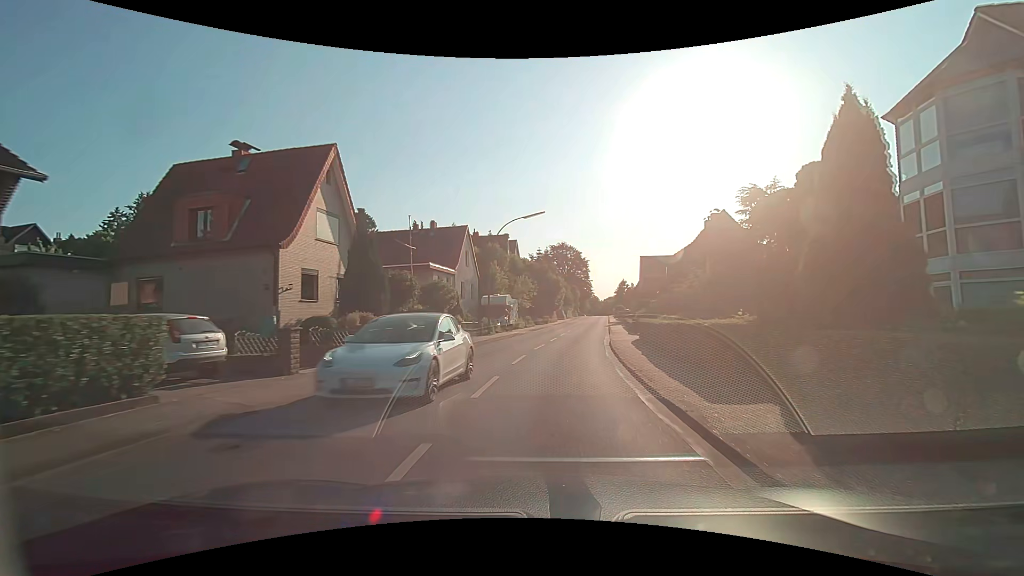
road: secondary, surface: asphalt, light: Day
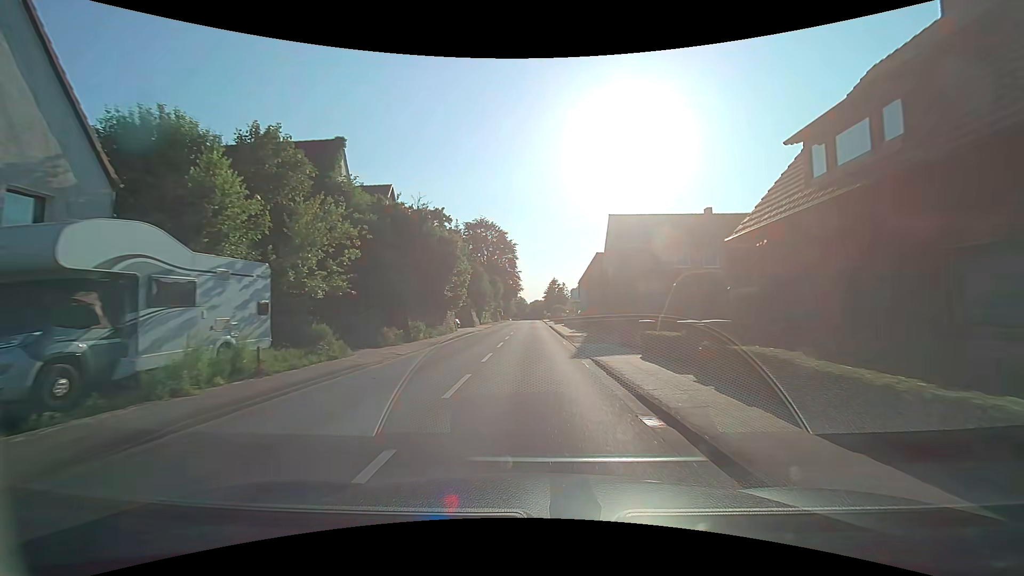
(+4.0, +36.2) m; +9°
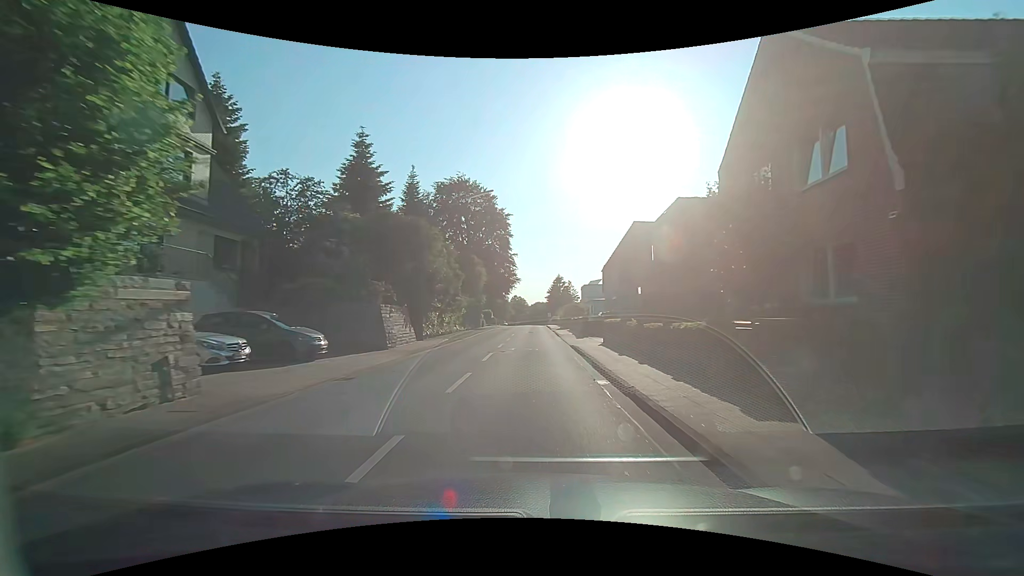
(+0.2, +29.4) m; 0°
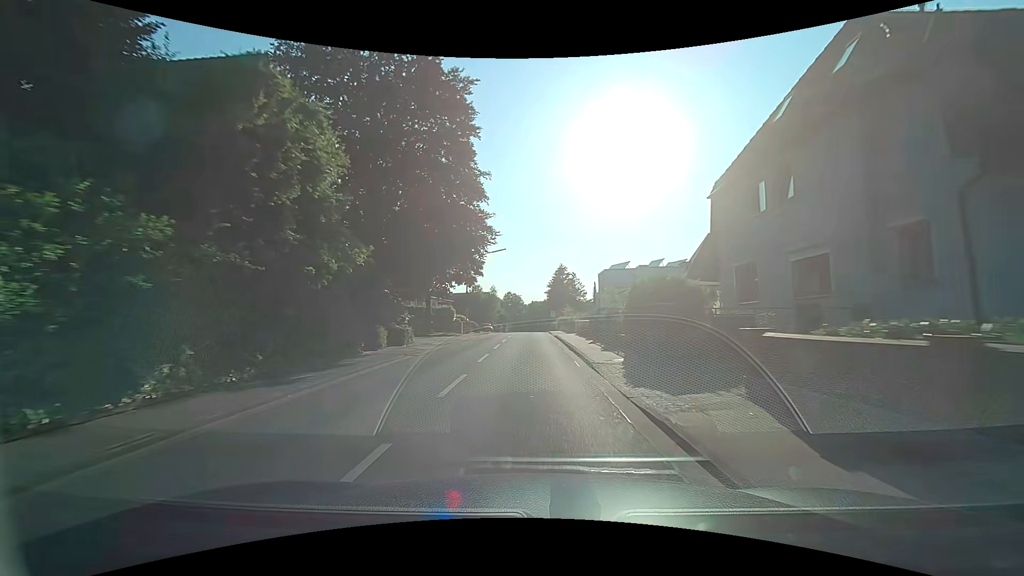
(+0.2, +36.4) m; 0°
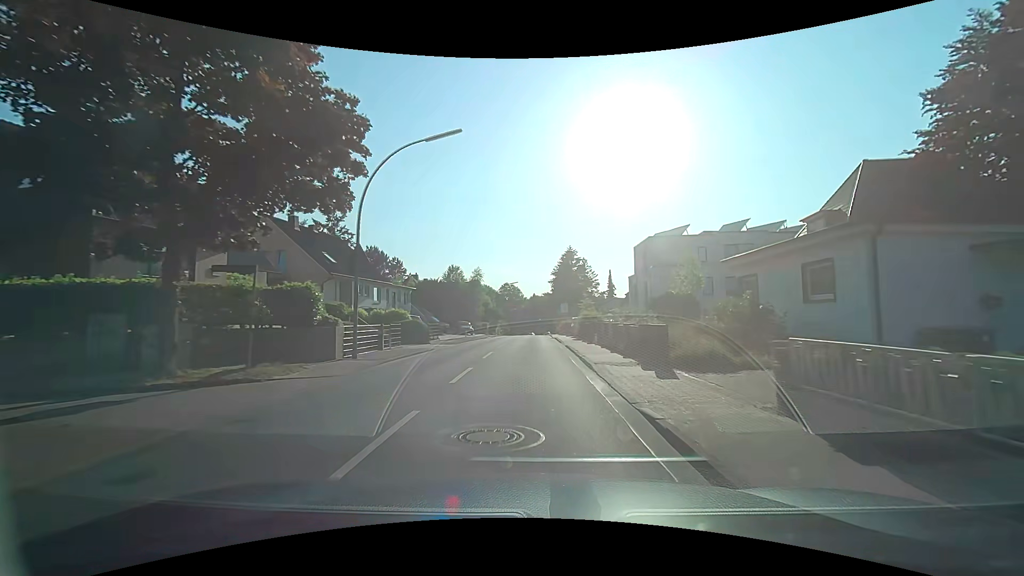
(+0.1, +28.7) m; 0°
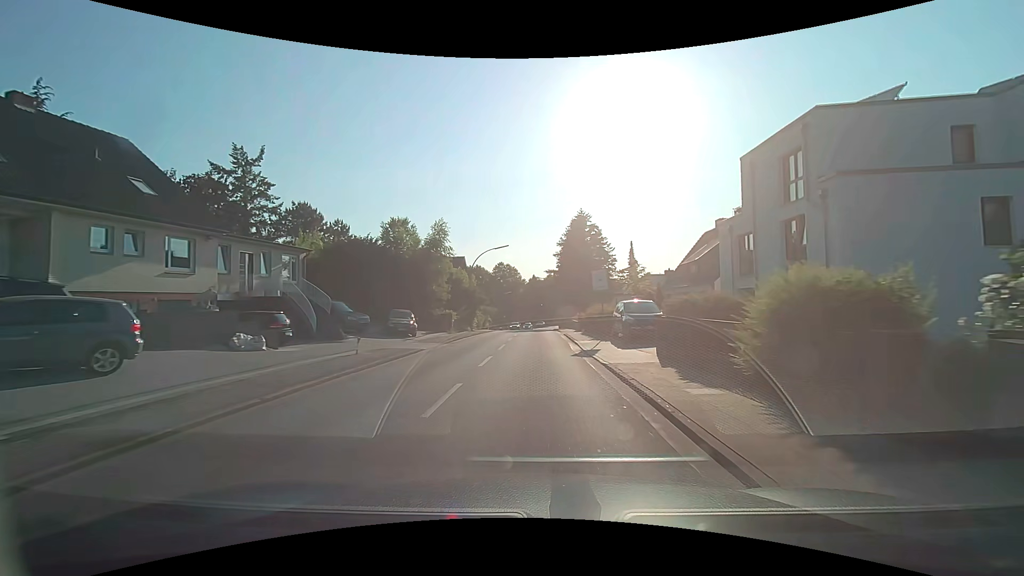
(0.0, +27.6) m; 0°
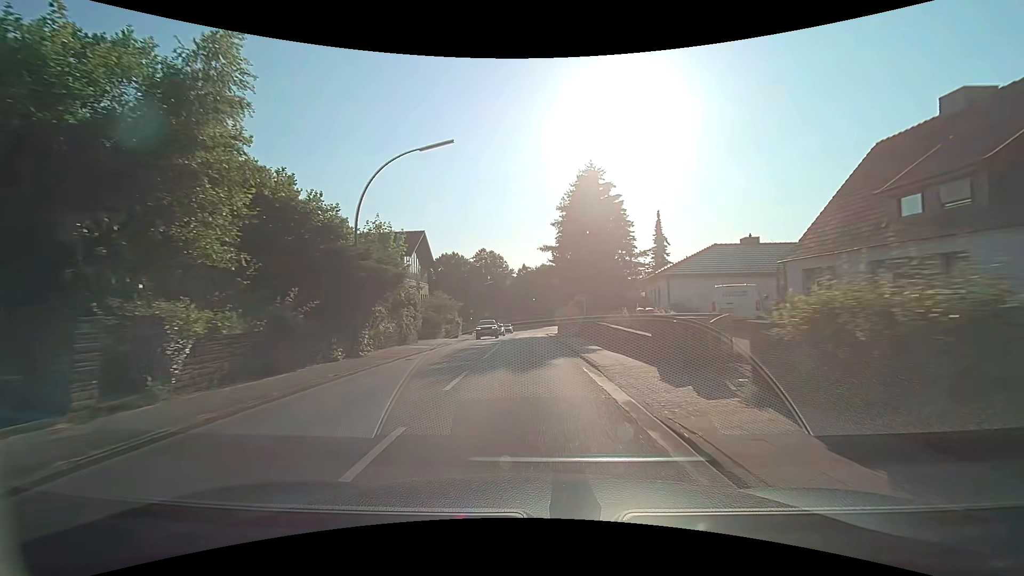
(+0.2, +27.5) m; +1°
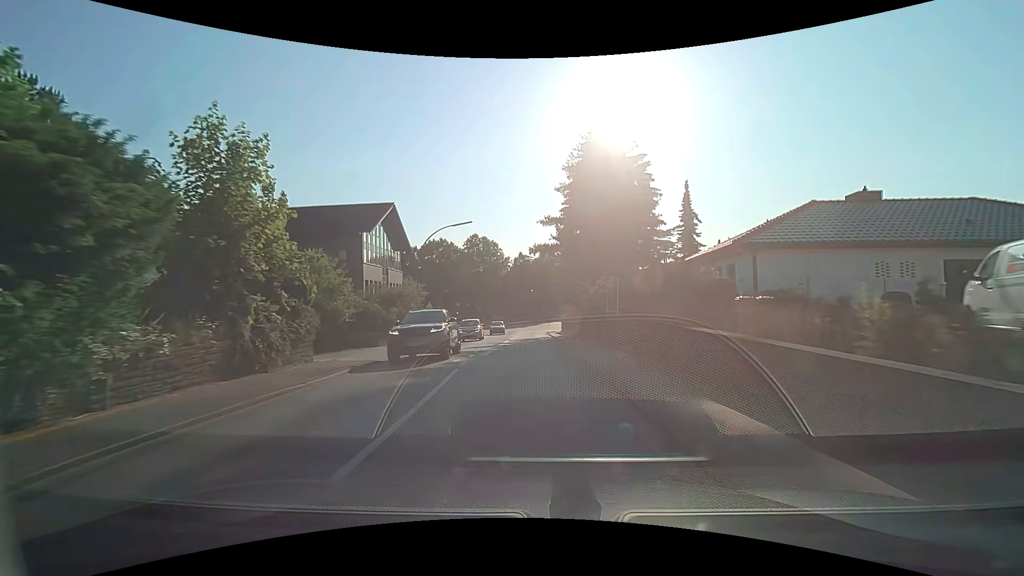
(0.0, +13.6) m; 0°
(0, +10) (0, +20) (-1, +30) (-2, +40) (-3, +50) (-3, +60) (-3, +70) (-2, +80) (-3, +90) (-11, +96) m
